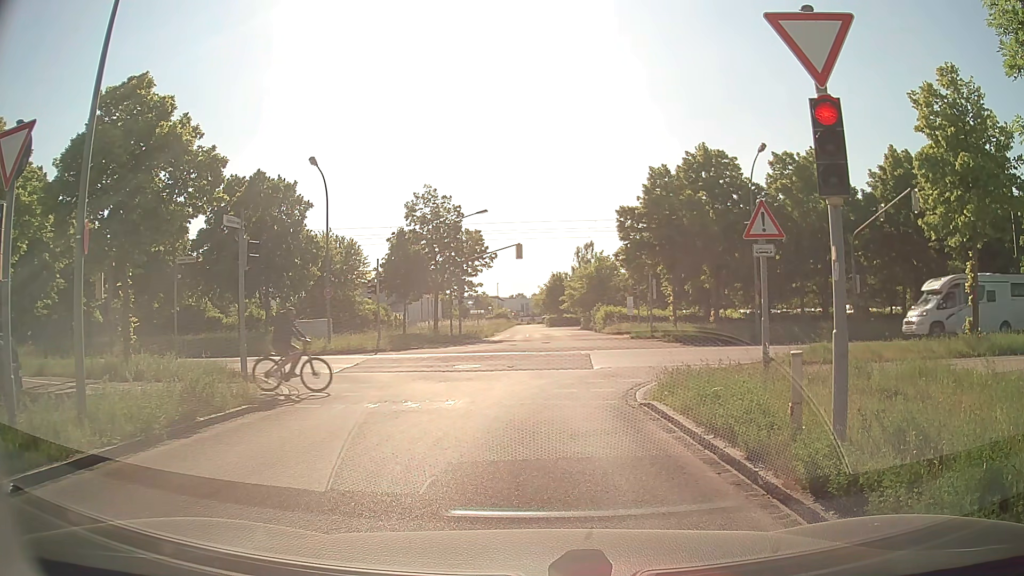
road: residential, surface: asphalt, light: Day
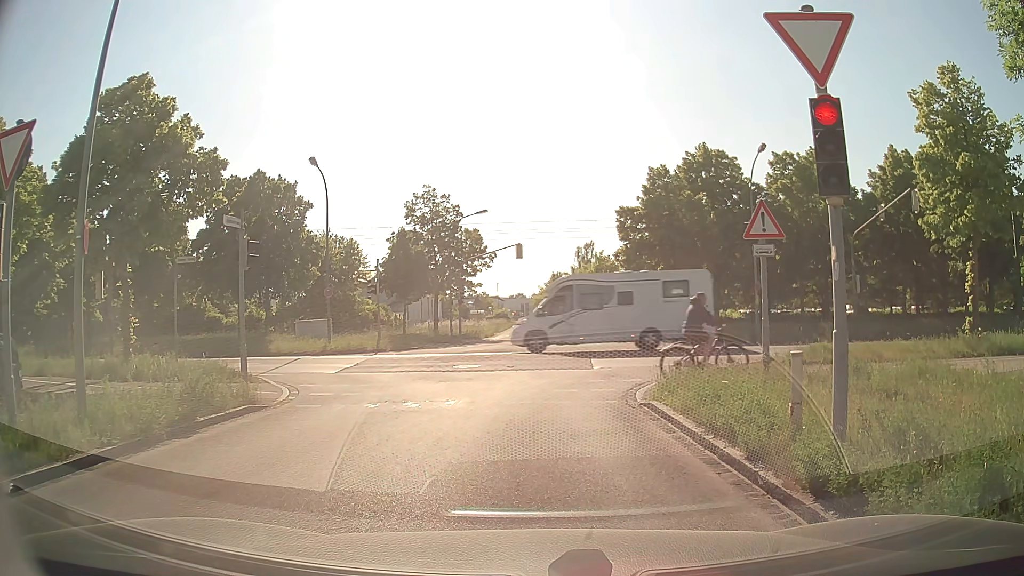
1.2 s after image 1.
(0.0, 0.0) m; 0°
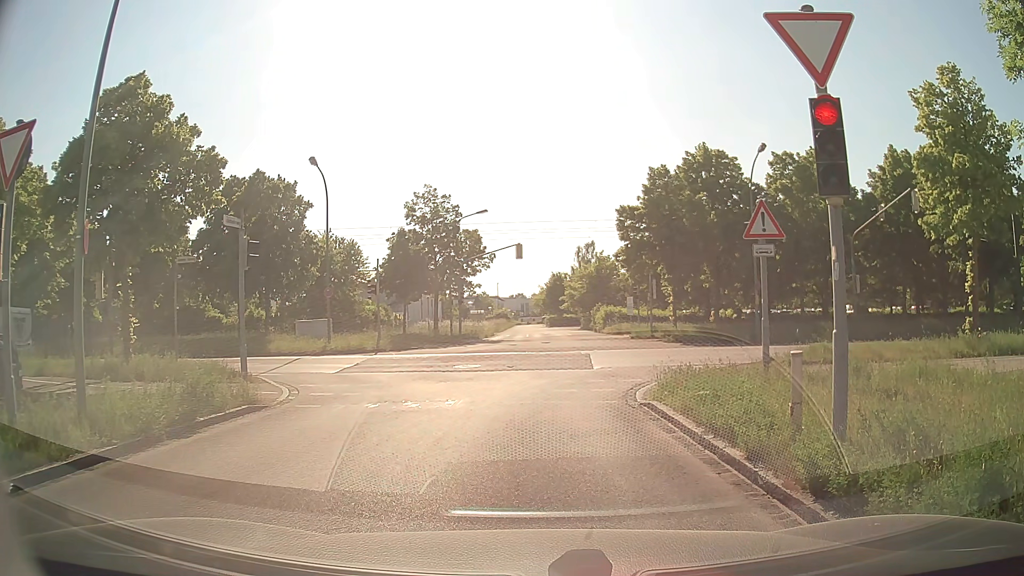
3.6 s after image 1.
(0.0, 0.0) m; 0°
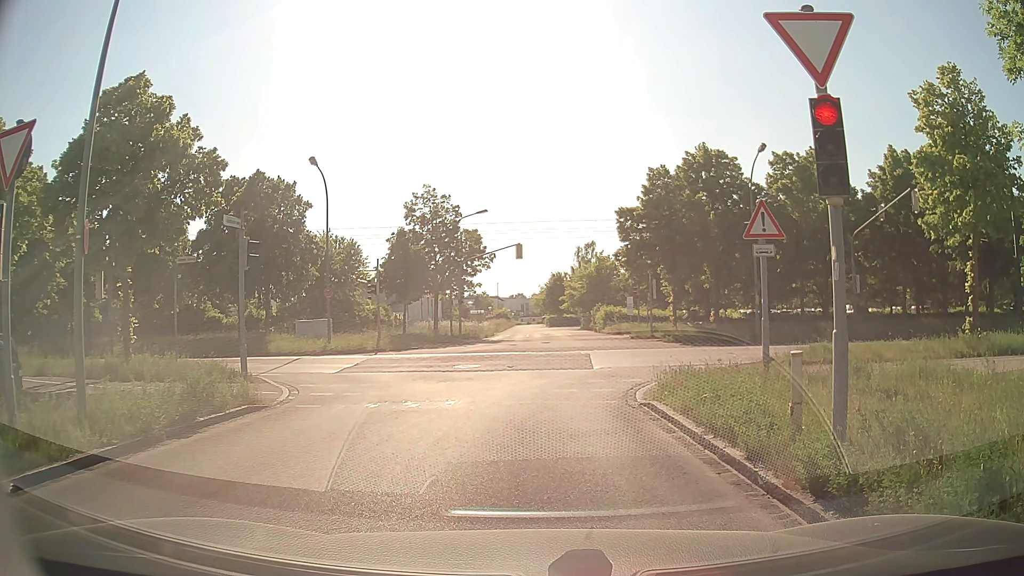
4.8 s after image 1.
(0.0, 0.0) m; 0°
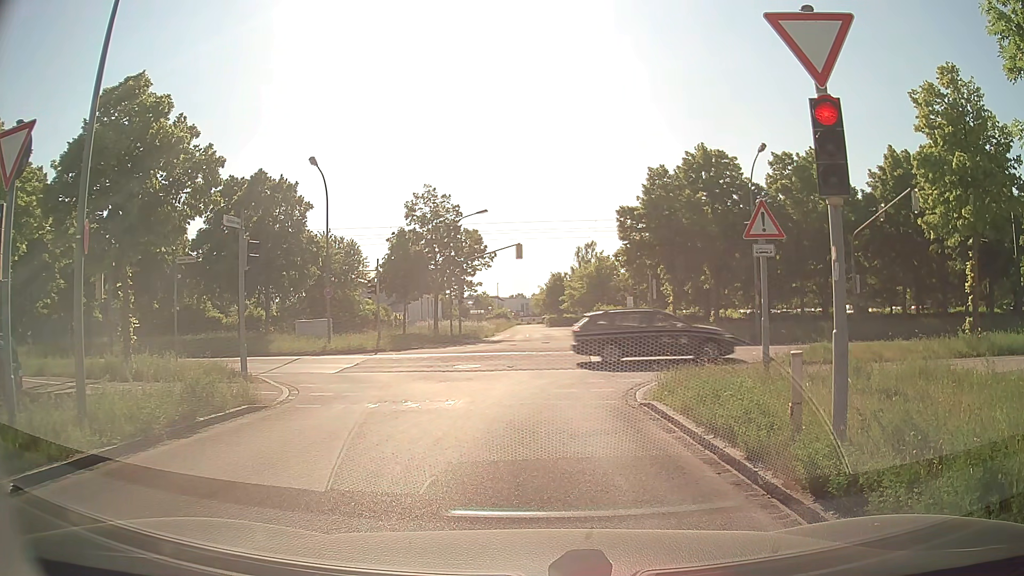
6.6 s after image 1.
(0.0, 0.0) m; 0°
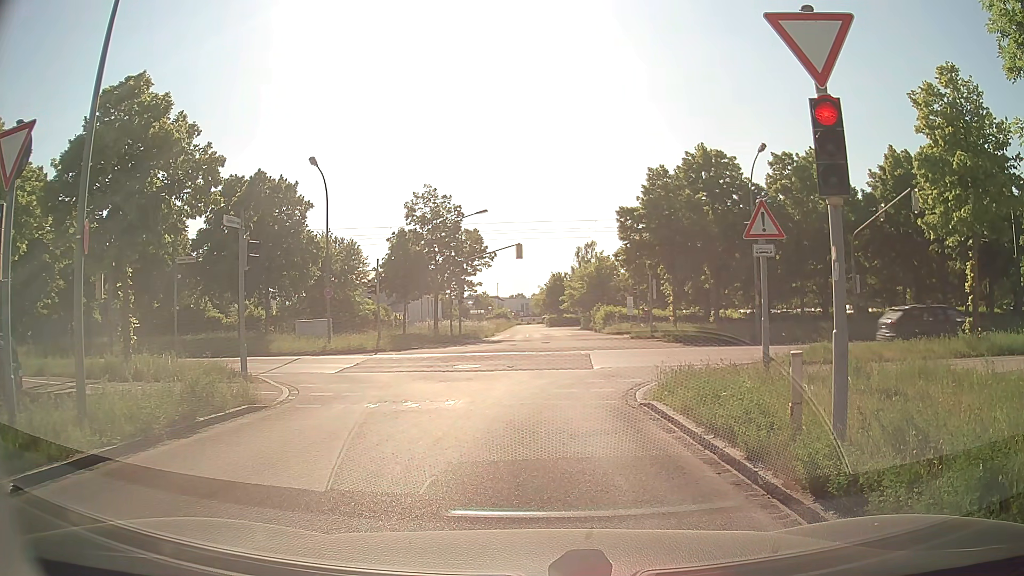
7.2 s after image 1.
(0.0, 0.0) m; 0°
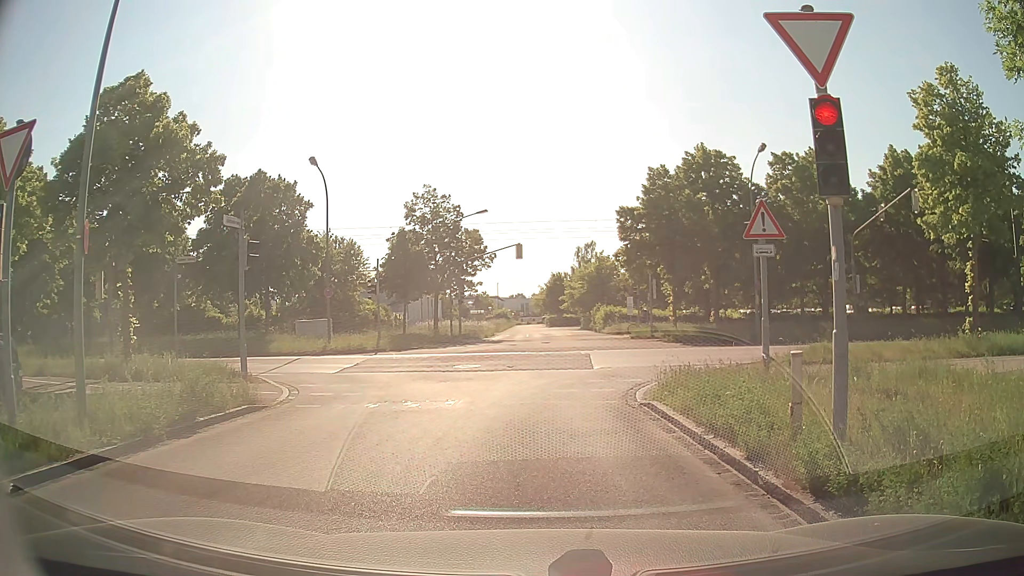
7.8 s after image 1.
(0.0, 0.0) m; 0°
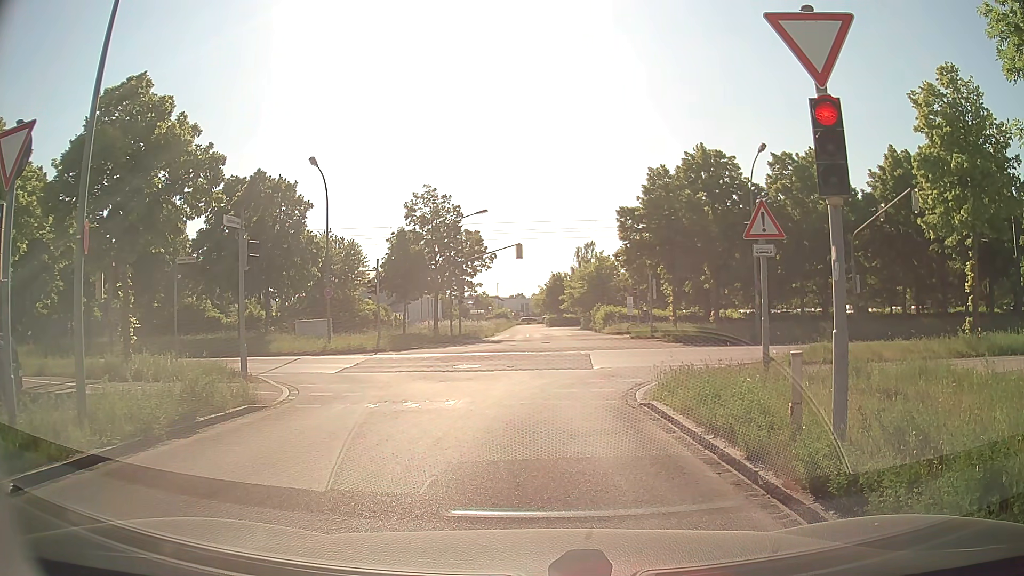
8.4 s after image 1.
(0.0, 0.0) m; 0°
